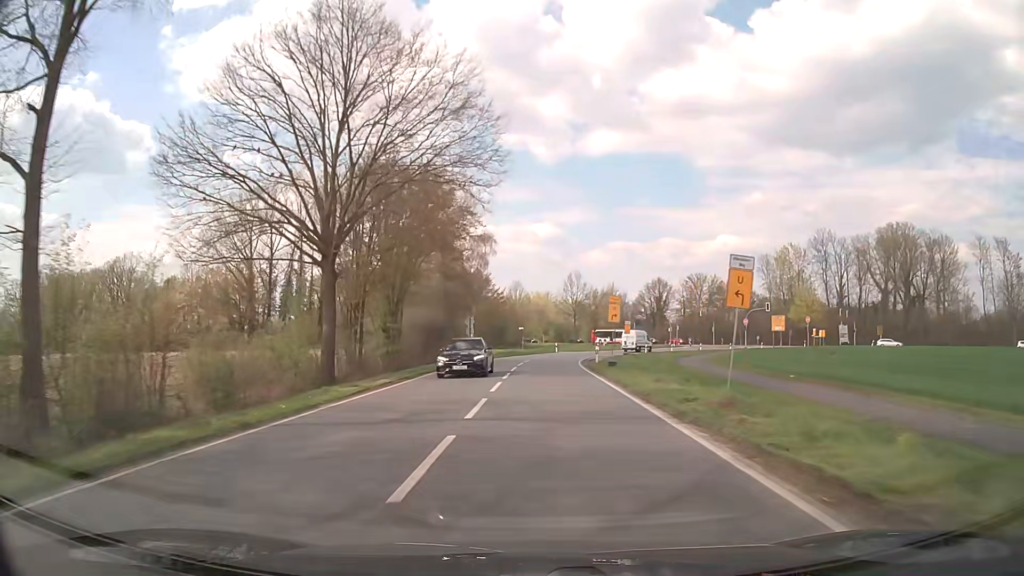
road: secondary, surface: asphalt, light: Day
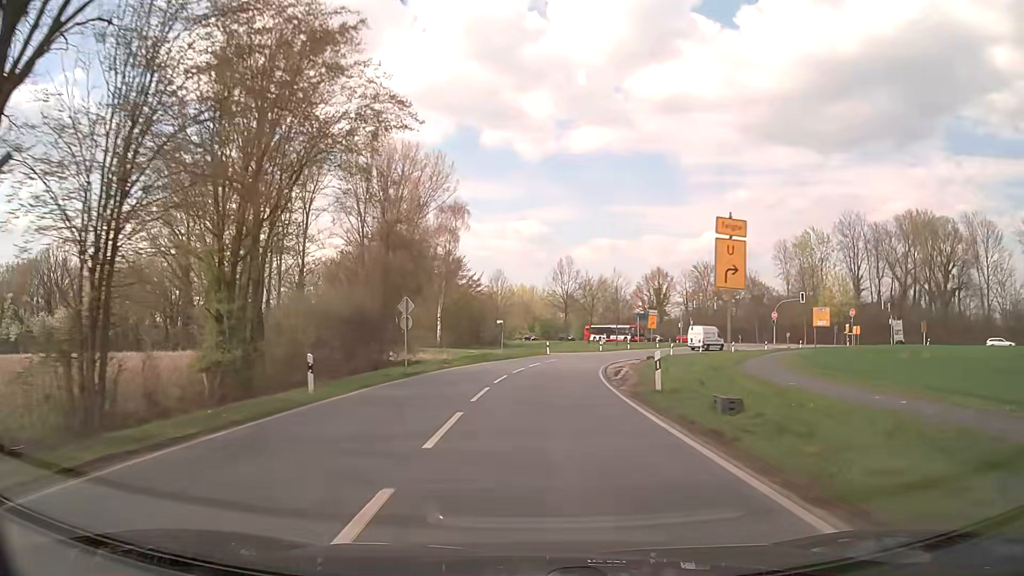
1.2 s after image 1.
(+0.3, +21.2) m; +2°
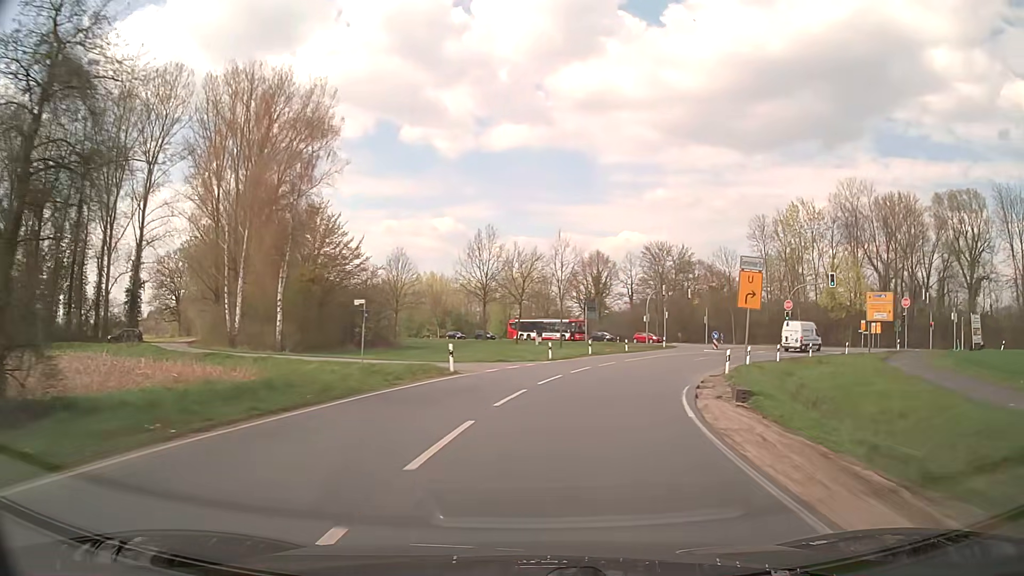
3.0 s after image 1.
(+1.0, +31.2) m; +7°
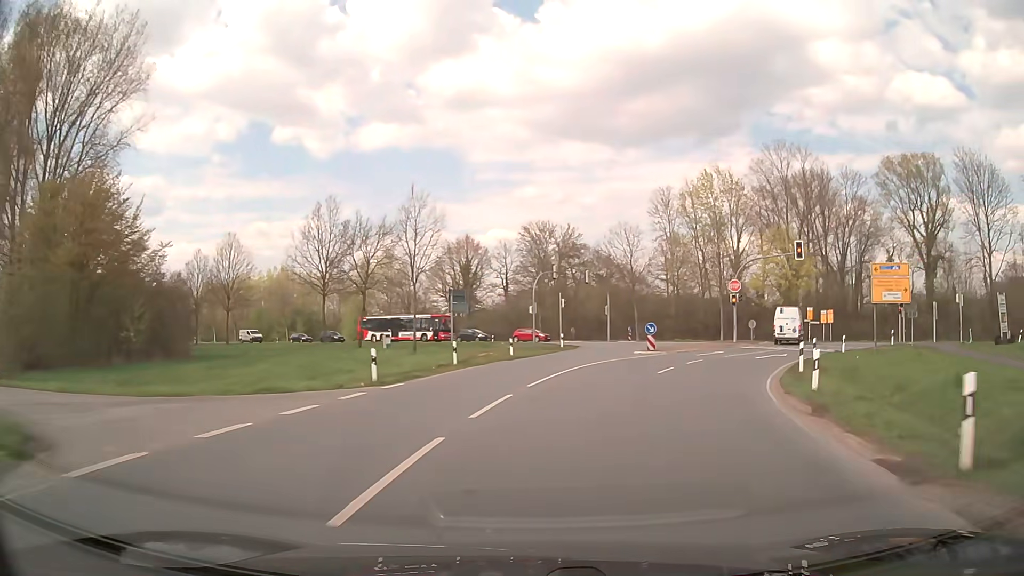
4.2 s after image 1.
(+1.8, +19.5) m; +11°
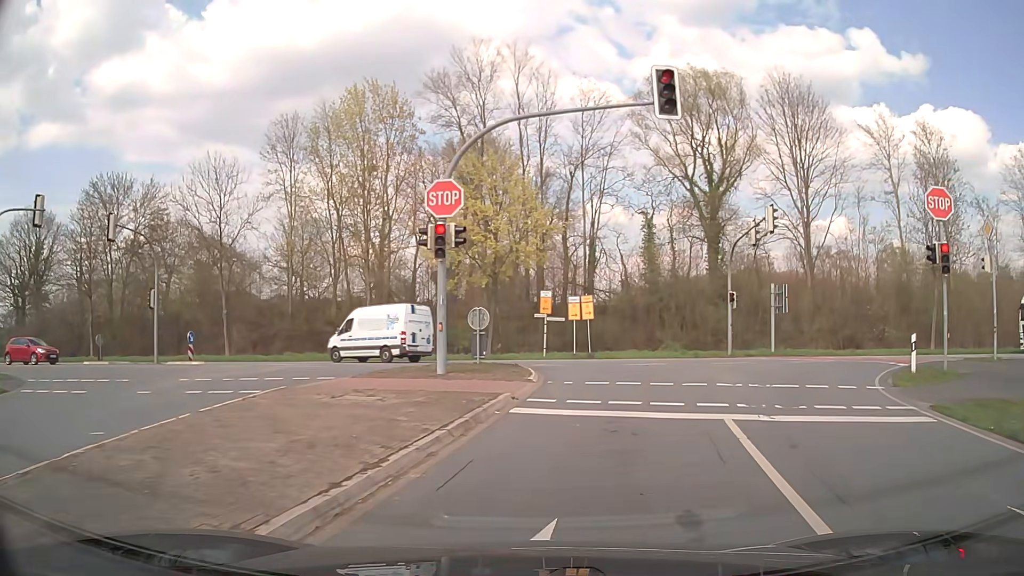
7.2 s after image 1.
(+7.5, +32.1) m; +31°
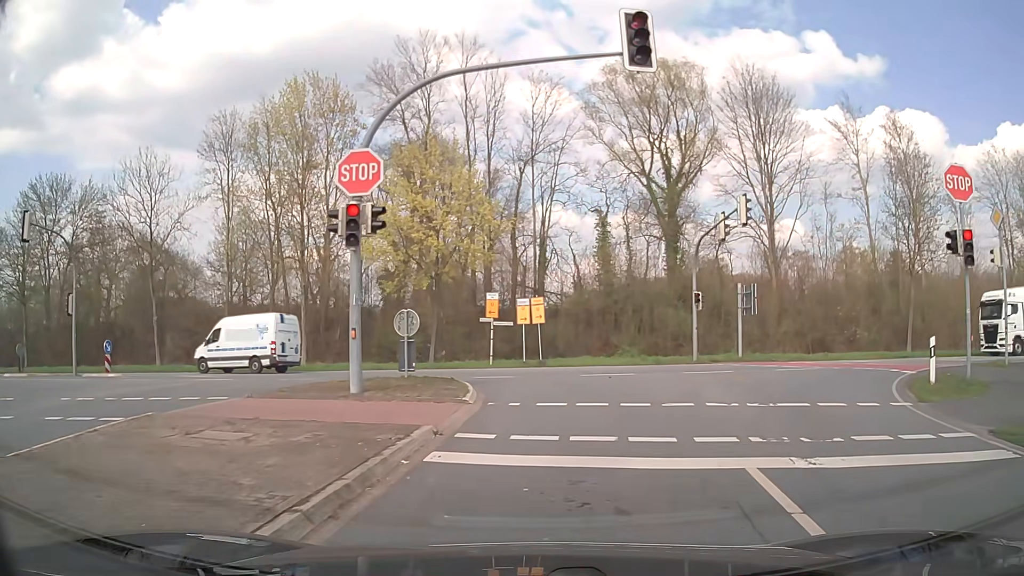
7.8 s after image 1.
(+0.1, +3.1) m; +4°
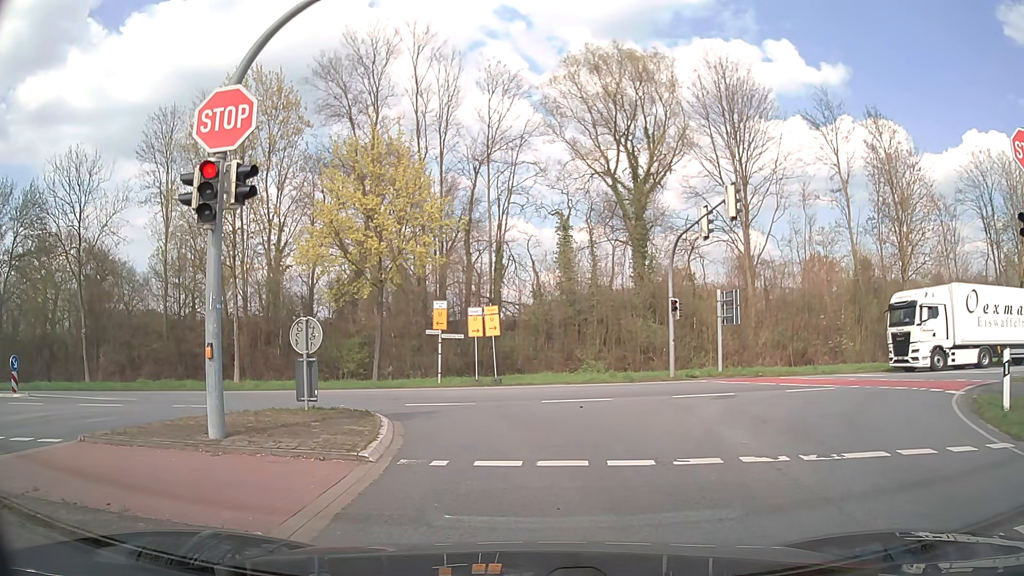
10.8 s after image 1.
(+0.1, +3.8) m; +3°
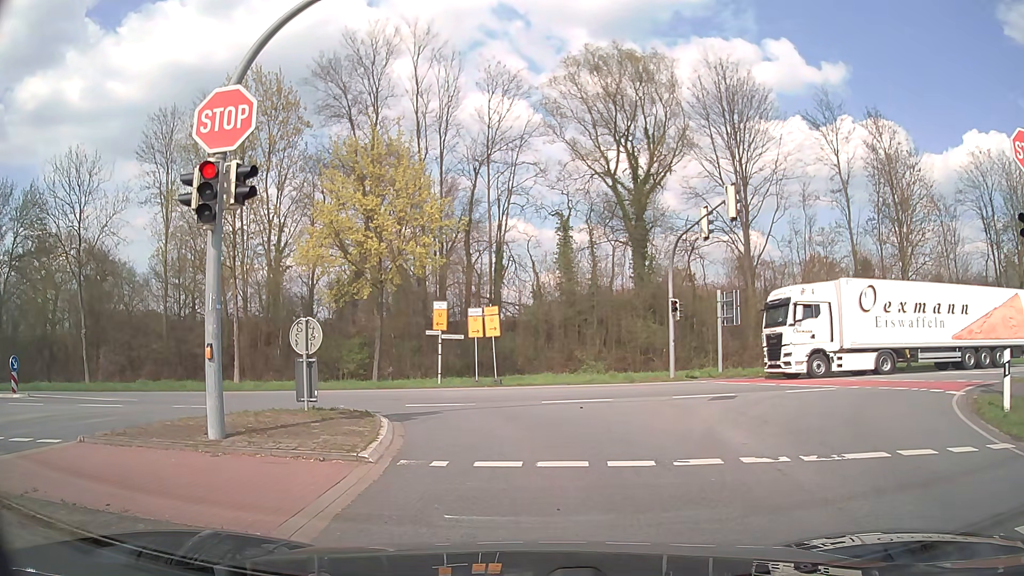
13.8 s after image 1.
(0.0, 0.0) m; 0°
